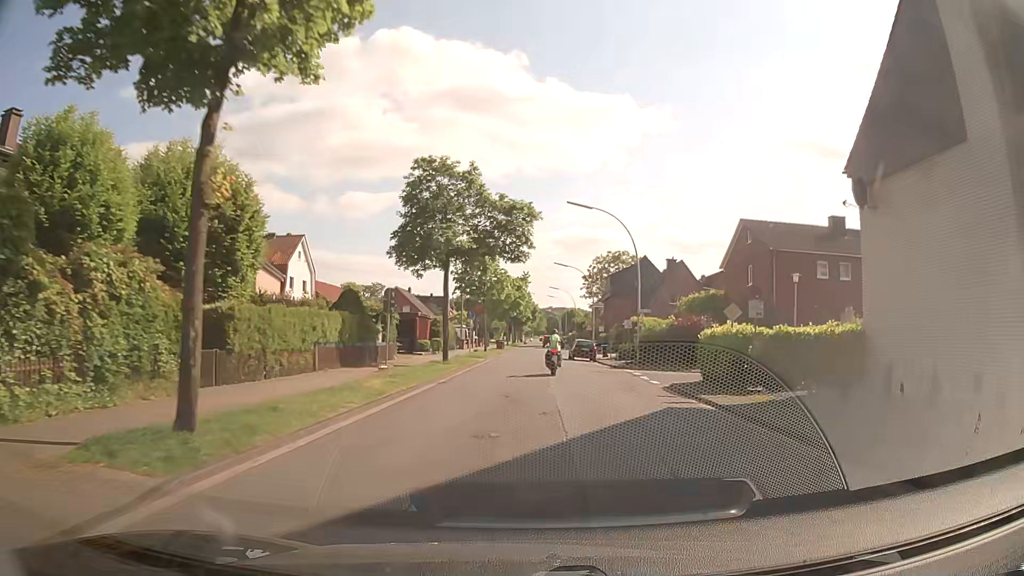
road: secondary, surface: asphalt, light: Day
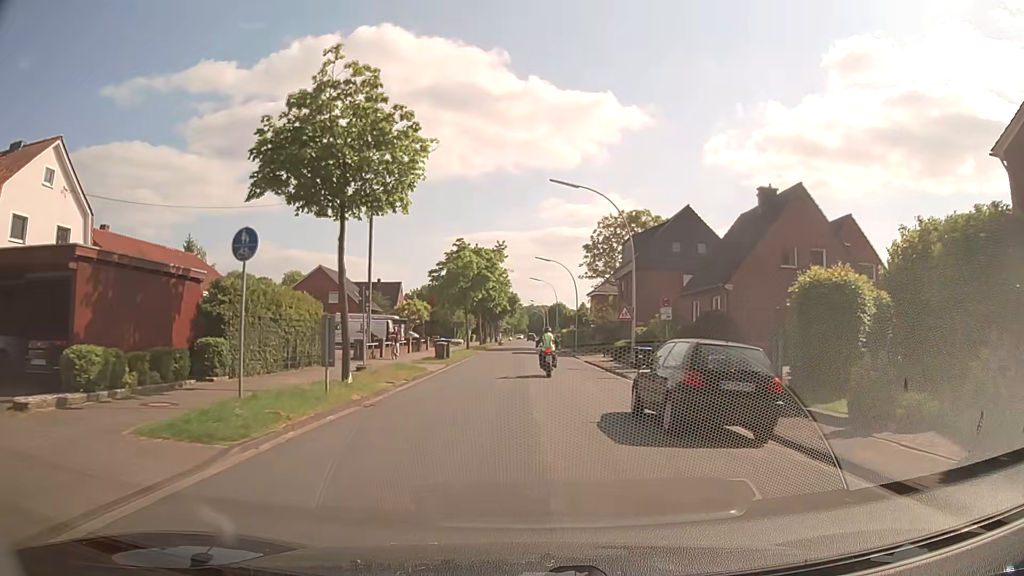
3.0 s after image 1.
(+0.5, +35.4) m; +2°
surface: paved
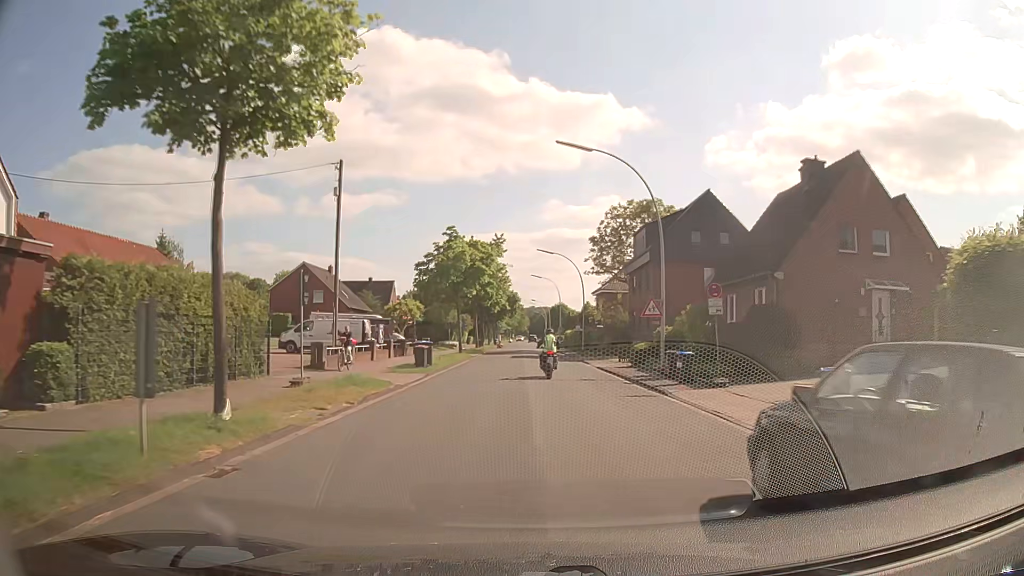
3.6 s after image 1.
(0.0, +6.8) m; 0°
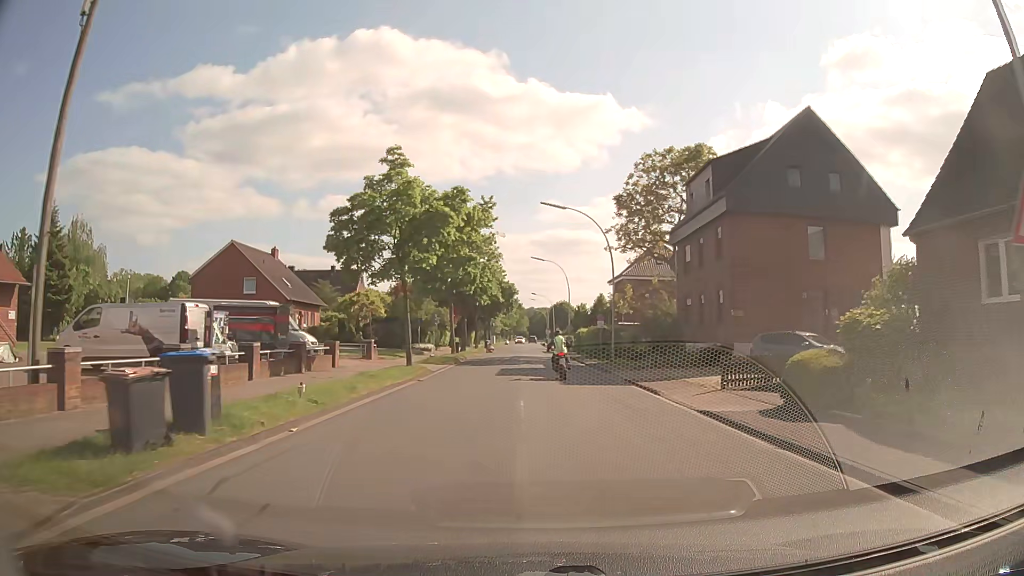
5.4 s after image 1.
(0.0, +20.4) m; 0°
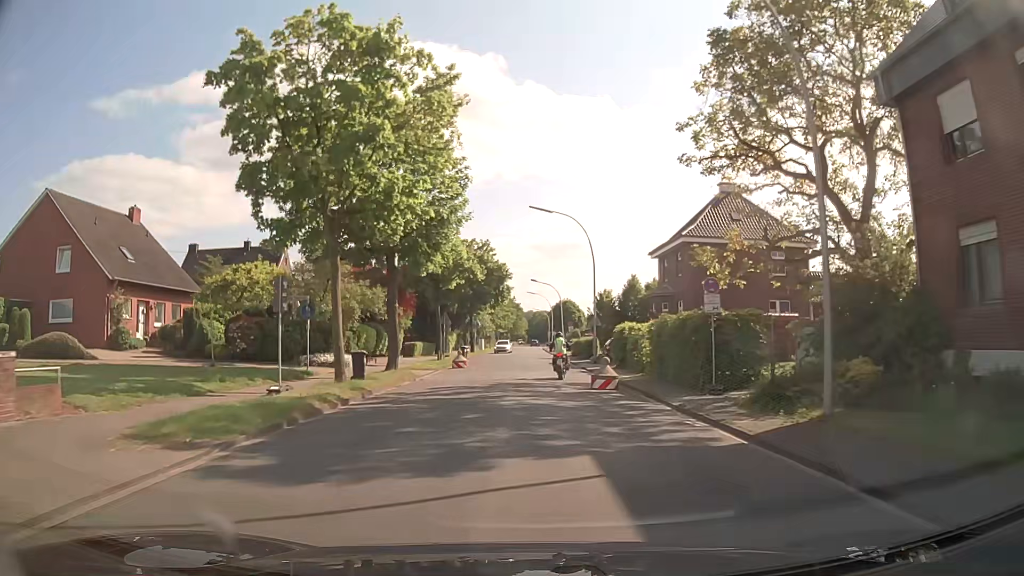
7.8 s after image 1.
(+0.1, +27.3) m; +1°
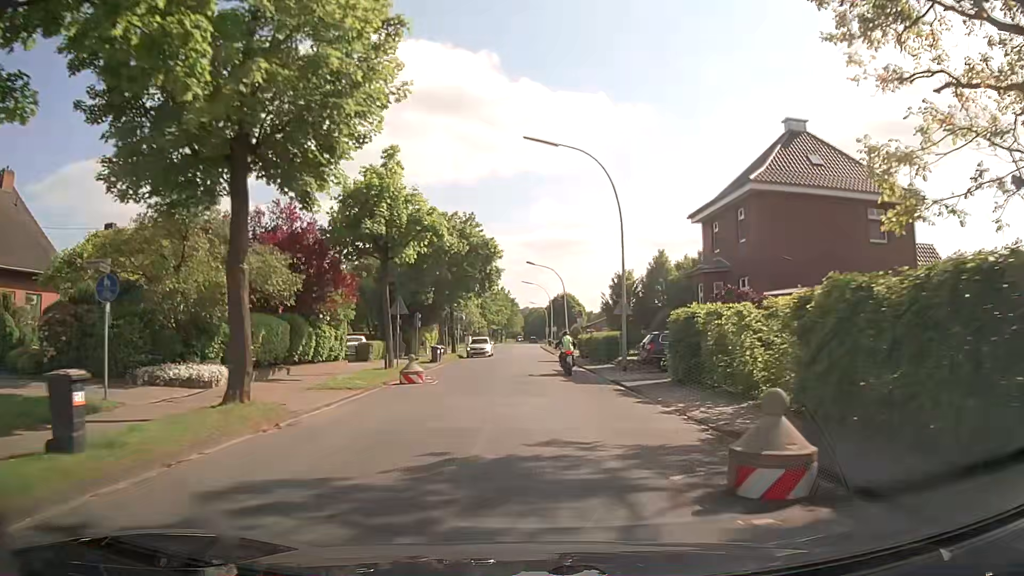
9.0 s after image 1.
(-0.1, +13.8) m; 0°
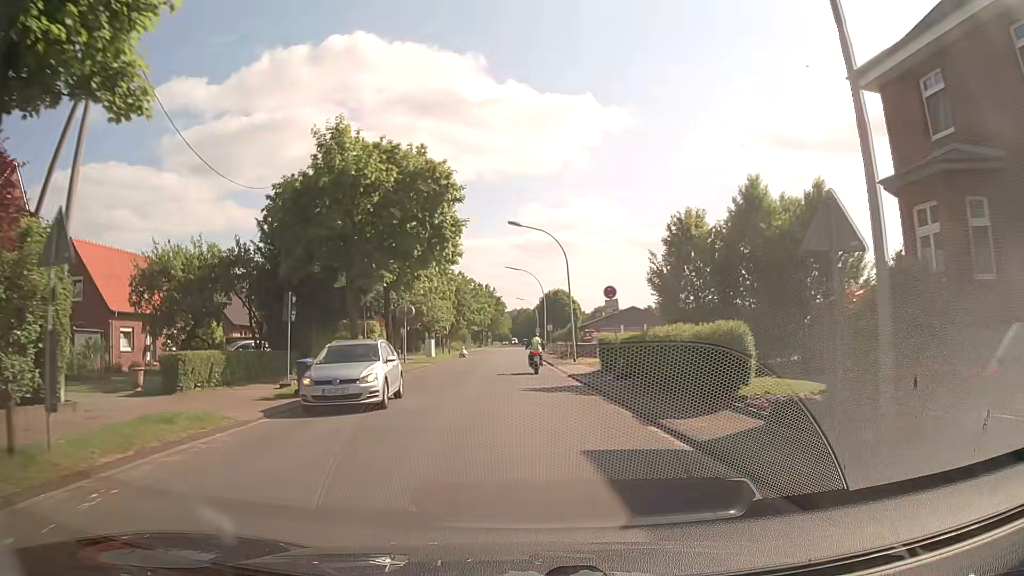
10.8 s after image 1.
(+0.3, +20.8) m; +1°
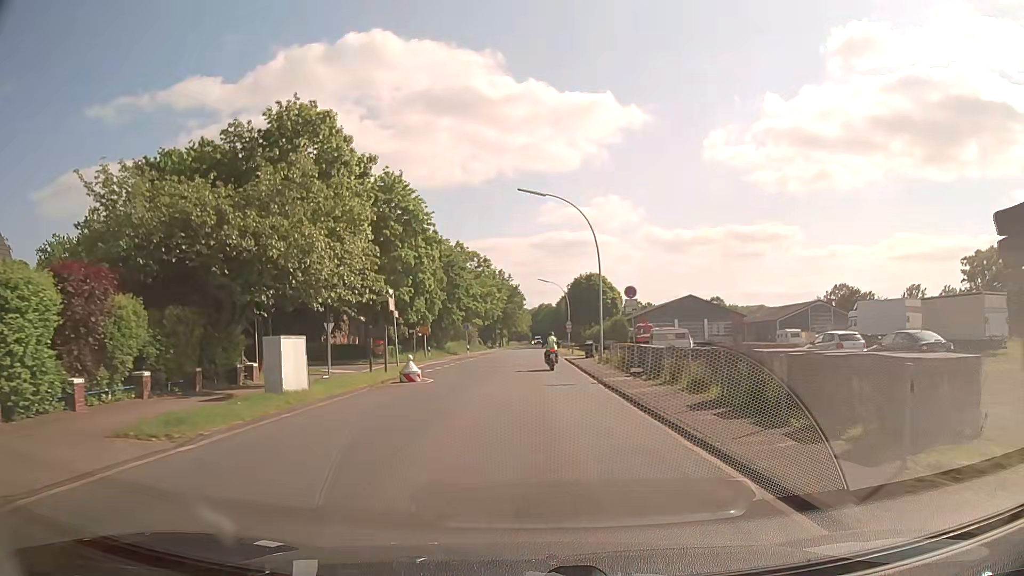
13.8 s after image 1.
(-1.0, +35.6) m; -2°
(0, +10) (0, +20) (0, +30) (0, +40) (+1, +50) (+1, +60) (+1, +70) (+2, +80) (+2, +90) (+2, +100) m
